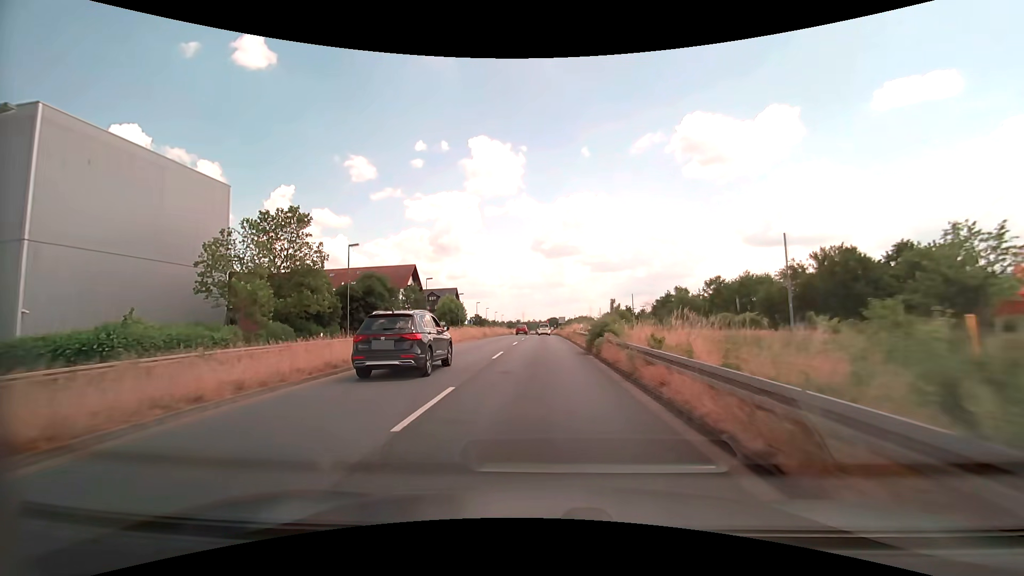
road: primary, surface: asphalt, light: Day
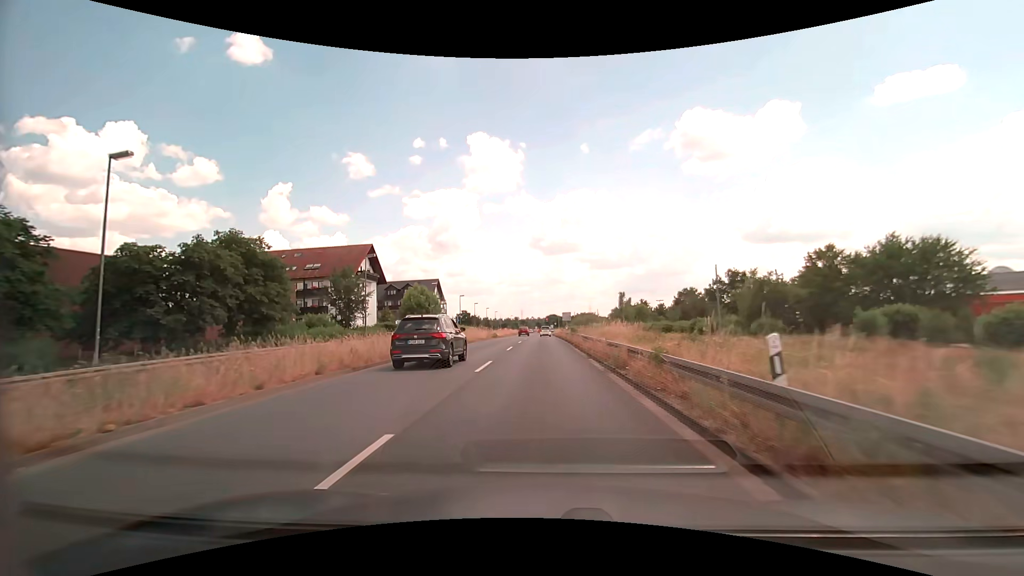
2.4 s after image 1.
(0.0, +28.3) m; 0°
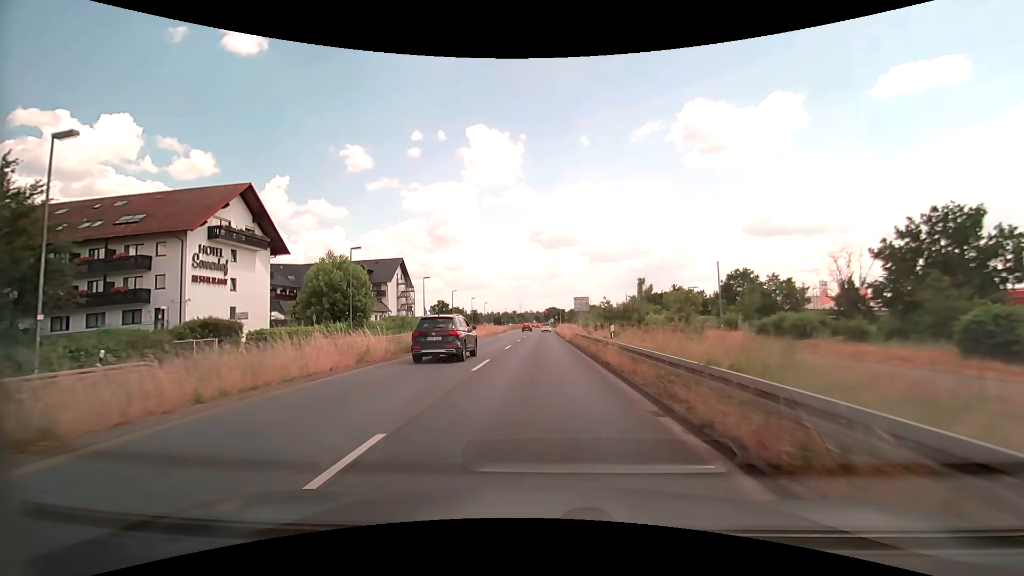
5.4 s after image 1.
(-0.1, +36.1) m; 0°
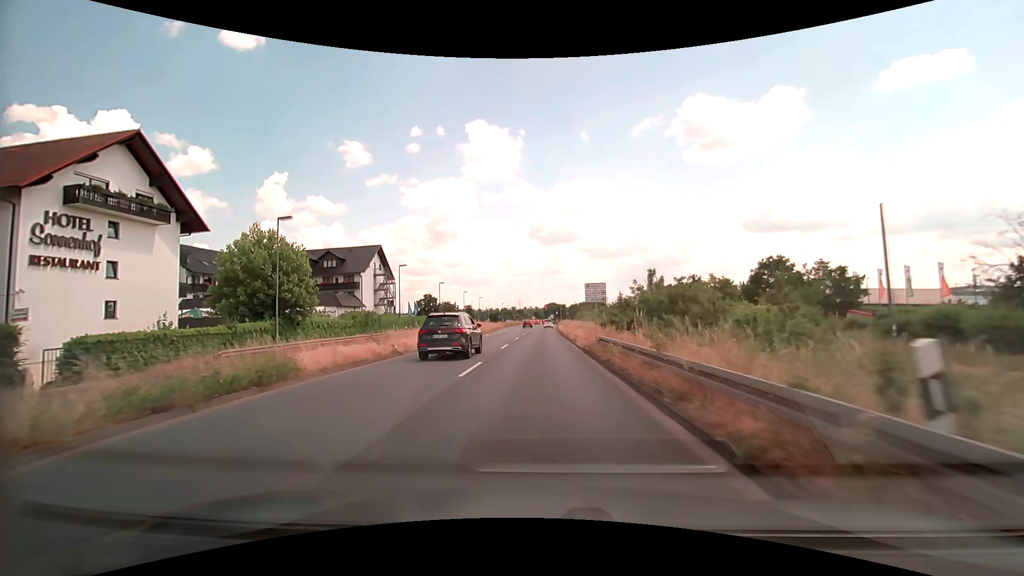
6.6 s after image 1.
(0.0, +14.2) m; 0°
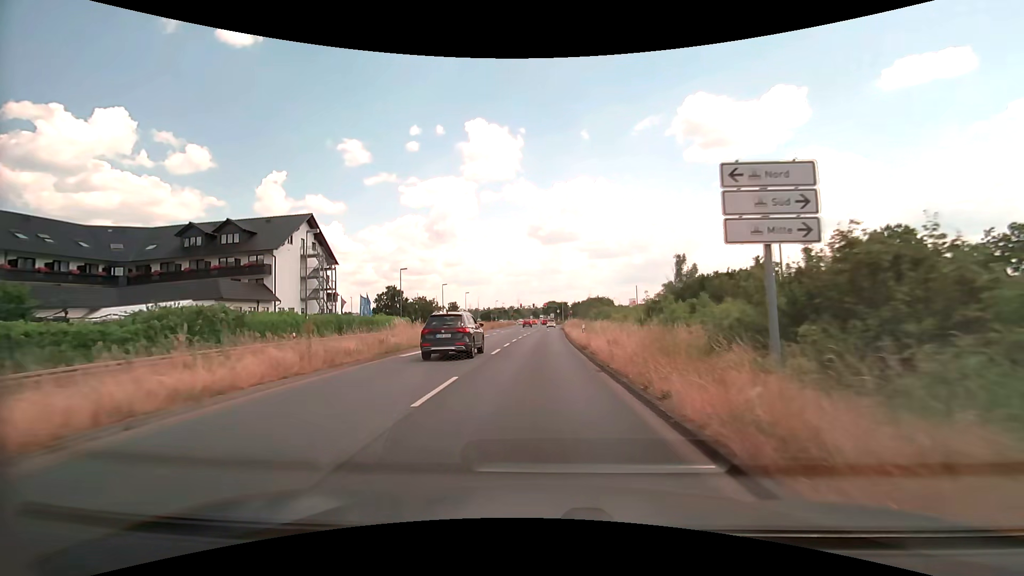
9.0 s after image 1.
(0.0, +28.0) m; 0°
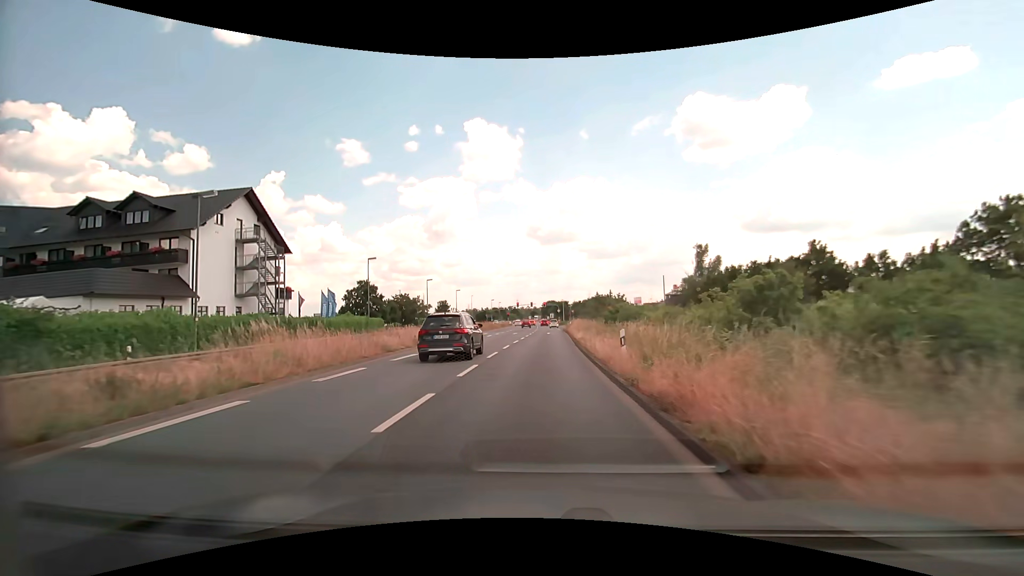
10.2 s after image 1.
(0.0, +13.8) m; 0°
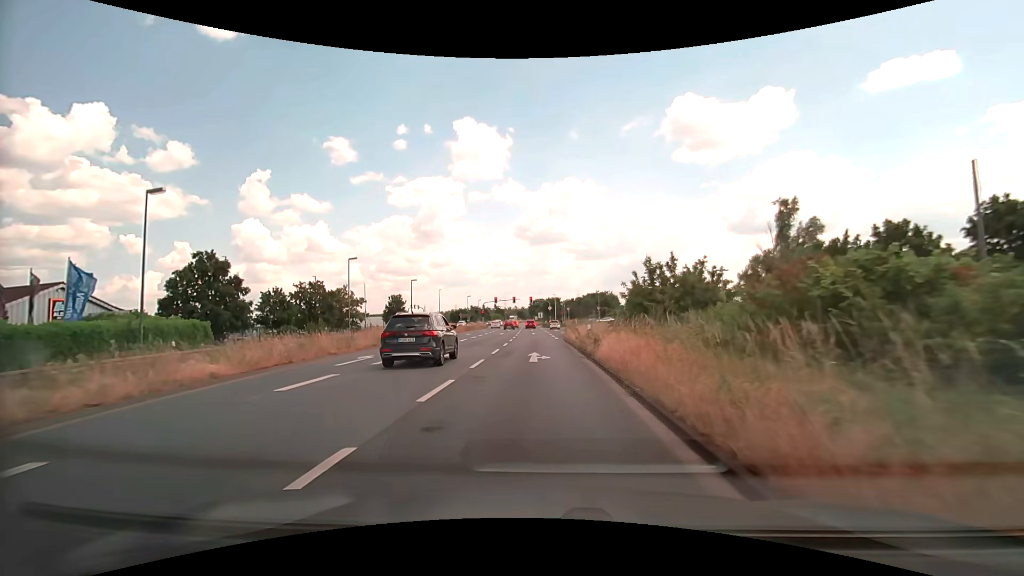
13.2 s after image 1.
(+0.2, +33.8) m; +1°
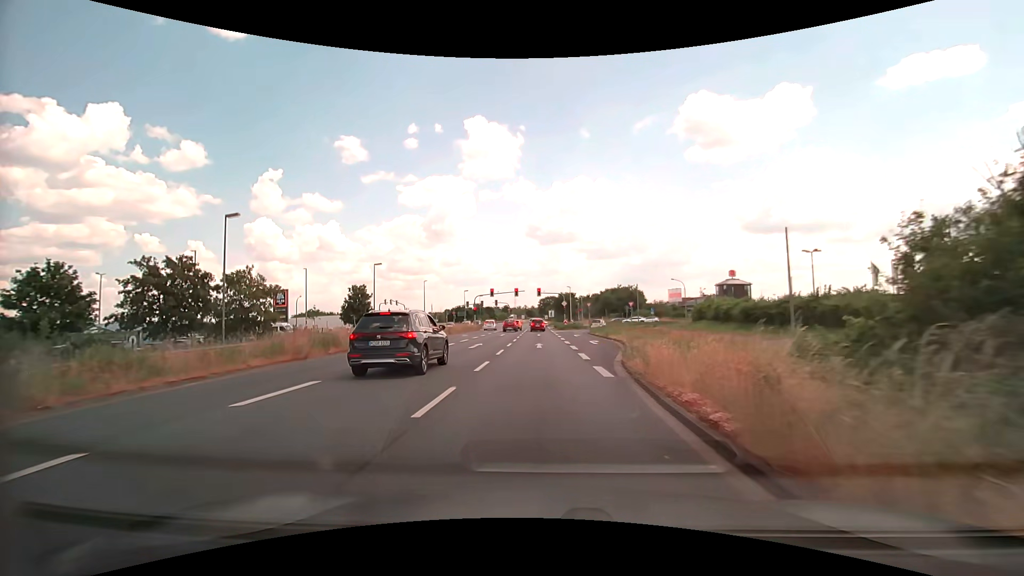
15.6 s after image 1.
(-0.3, +26.4) m; -1°
(0, +10) (0, +20) (0, +30) (0, +40) (0, +50) (-1, +60) (-1, +70) (-1, +80) (-1, +90) (-1, +100) m
